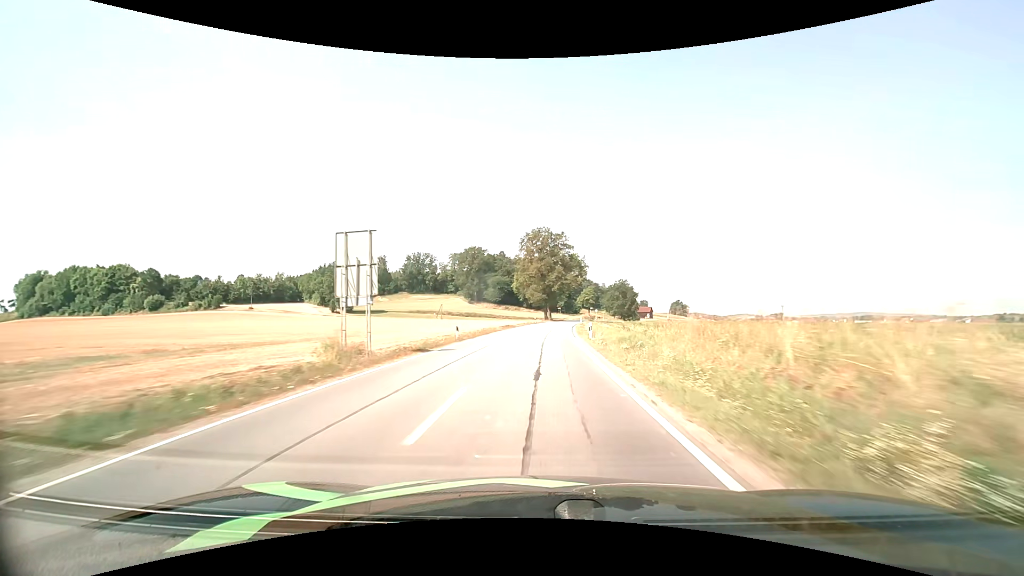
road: secondary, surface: asphalt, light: Day
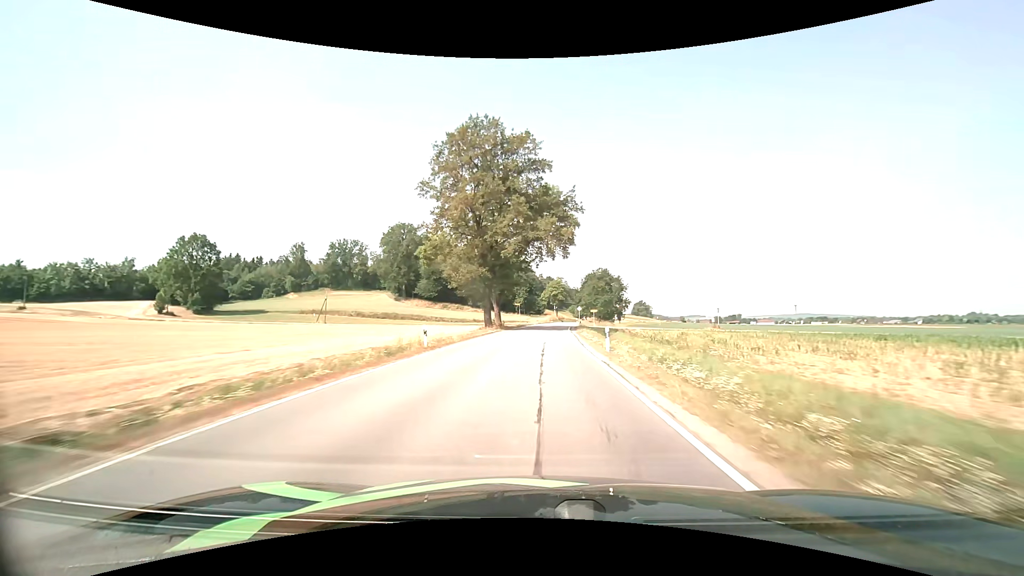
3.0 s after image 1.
(+2.5, +62.0) m; +5°
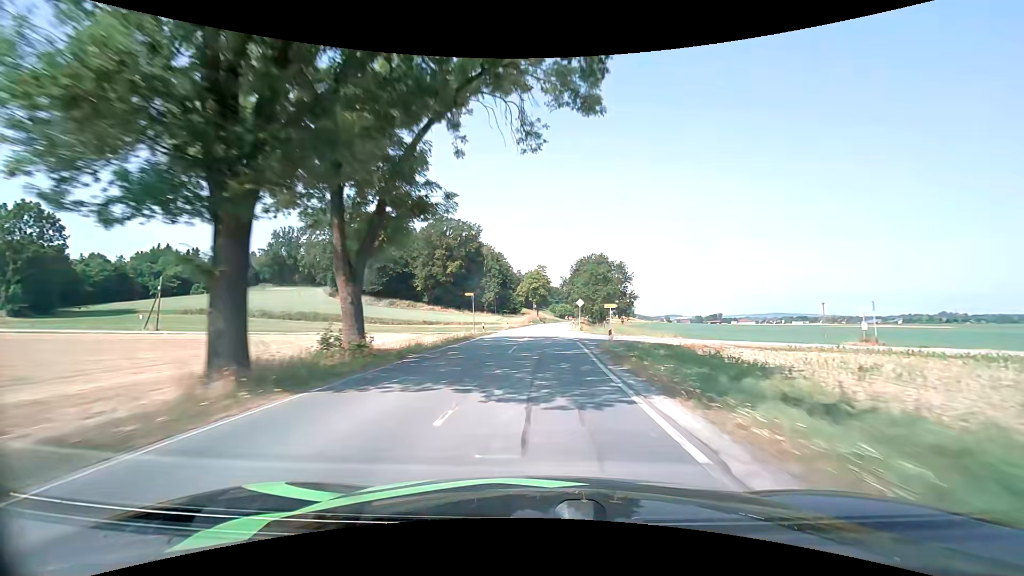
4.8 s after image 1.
(+0.8, +38.5) m; +2°
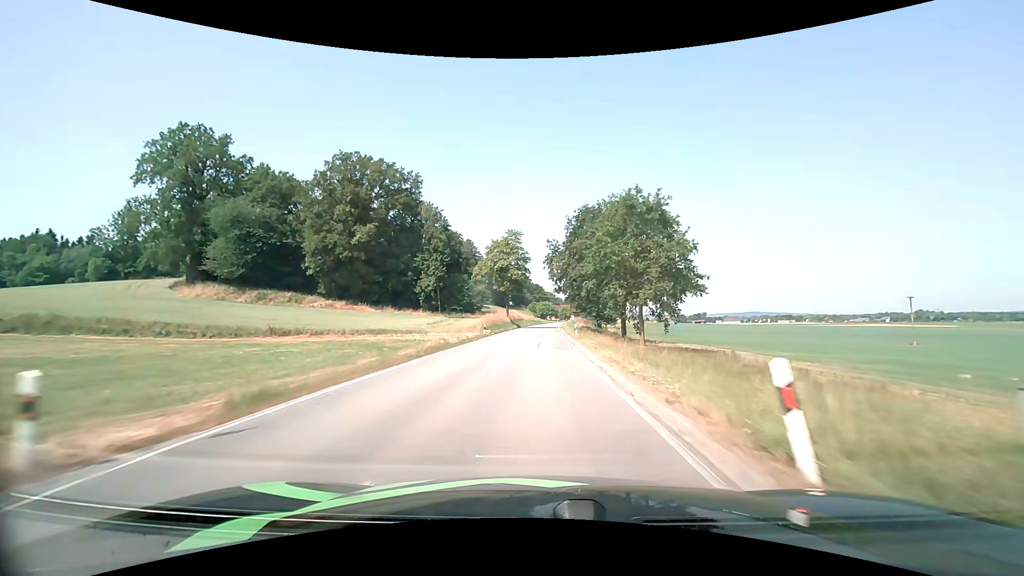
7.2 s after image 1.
(+1.3, +51.7) m; +2°
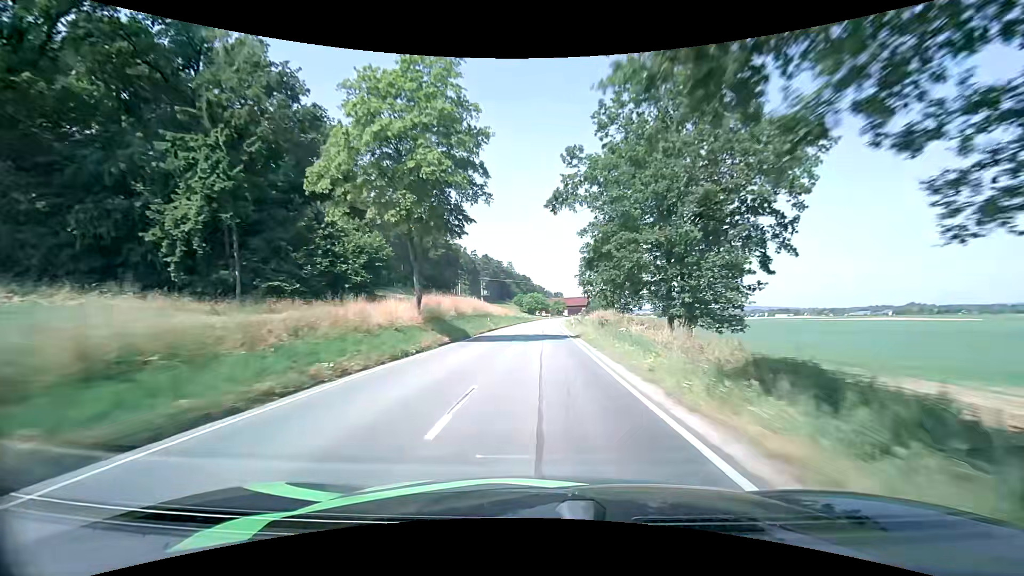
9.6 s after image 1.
(+0.7, +52.1) m; +2°
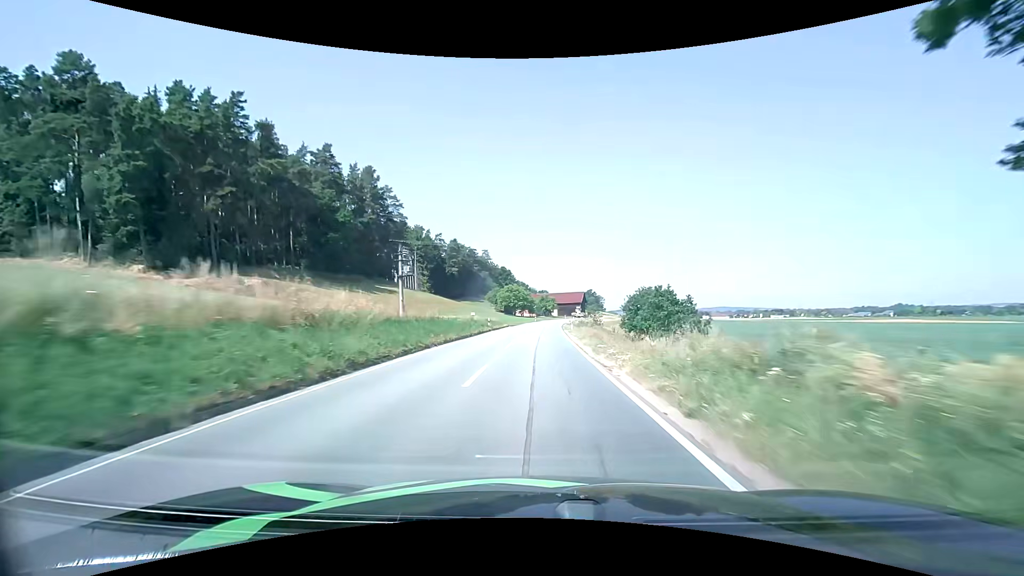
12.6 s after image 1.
(+0.8, +64.7) m; +1°
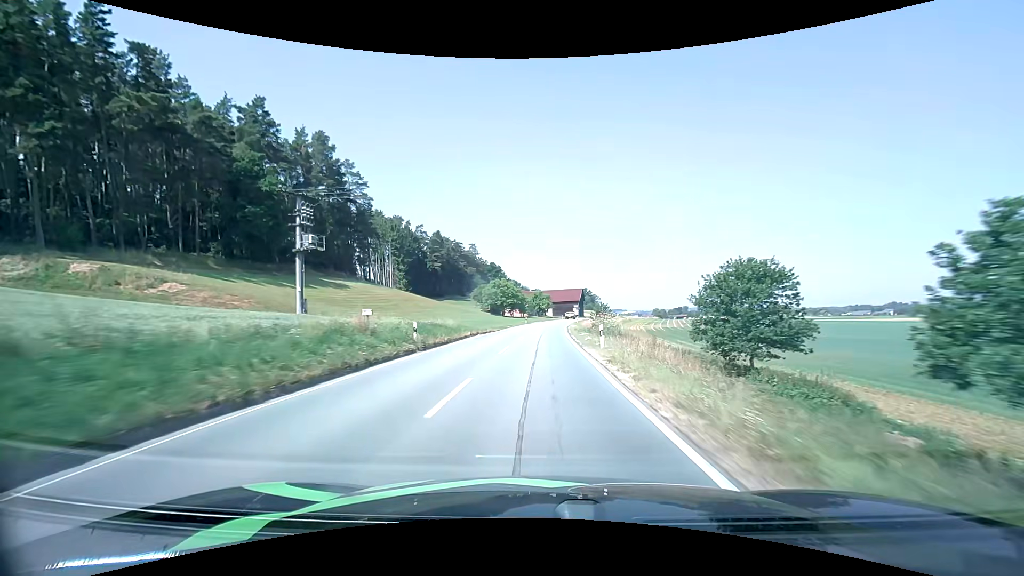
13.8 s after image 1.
(+0.3, +25.4) m; +1°
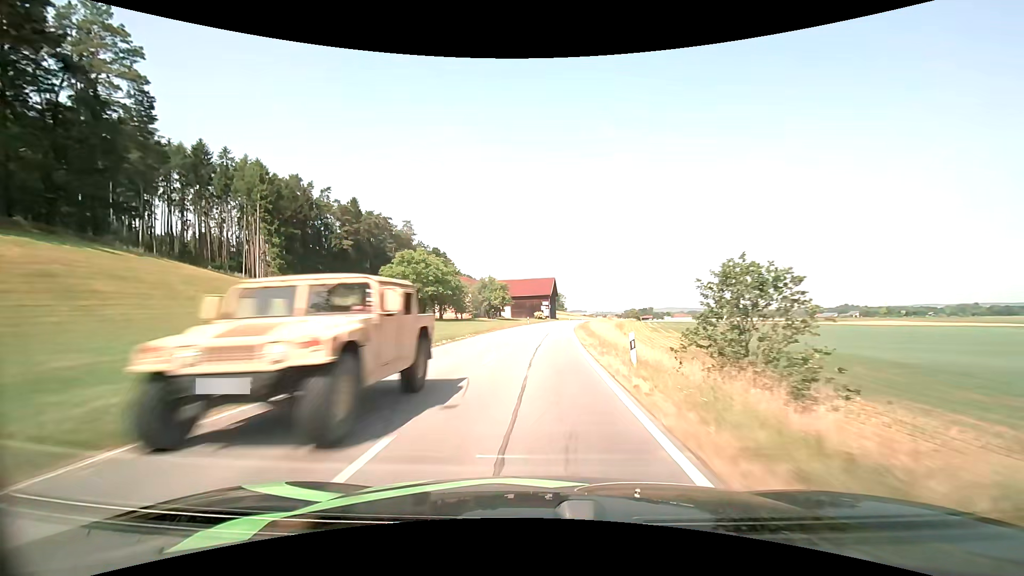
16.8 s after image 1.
(+2.1, +62.0) m; +4°
(0, +10) (0, +20) (+1, +30) (+1, +40) (+2, +50) (+3, +60) (+4, +70) (+5, +80) (+6, +90) (+7, +100) m
